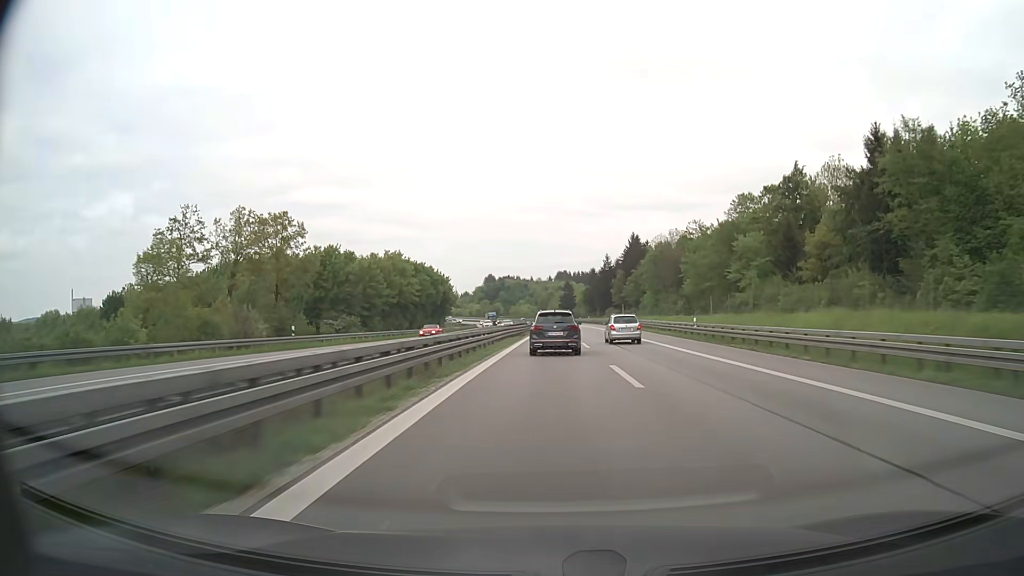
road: motorway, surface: asphalt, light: Day
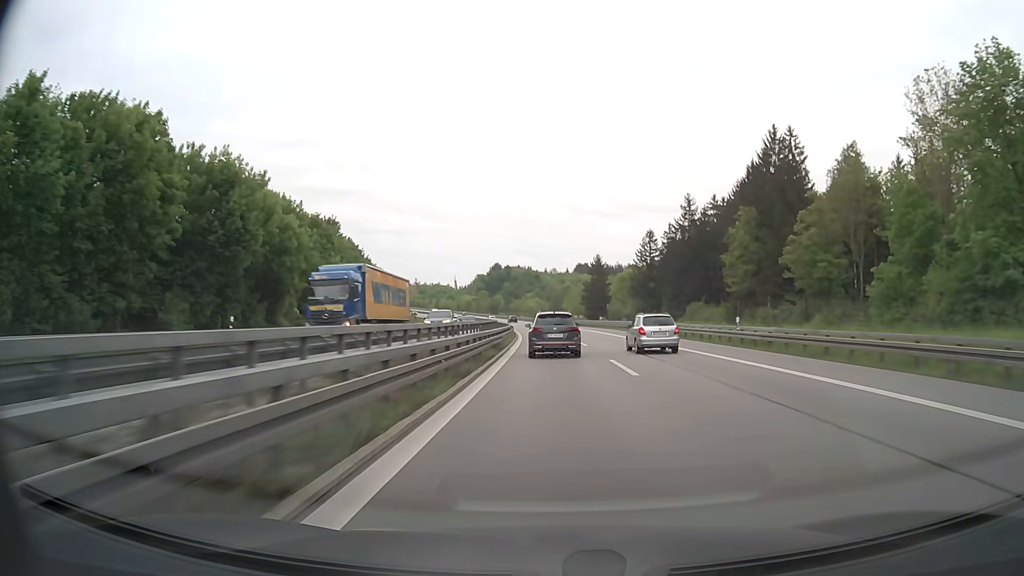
(+0.4, +105.2) m; -1°
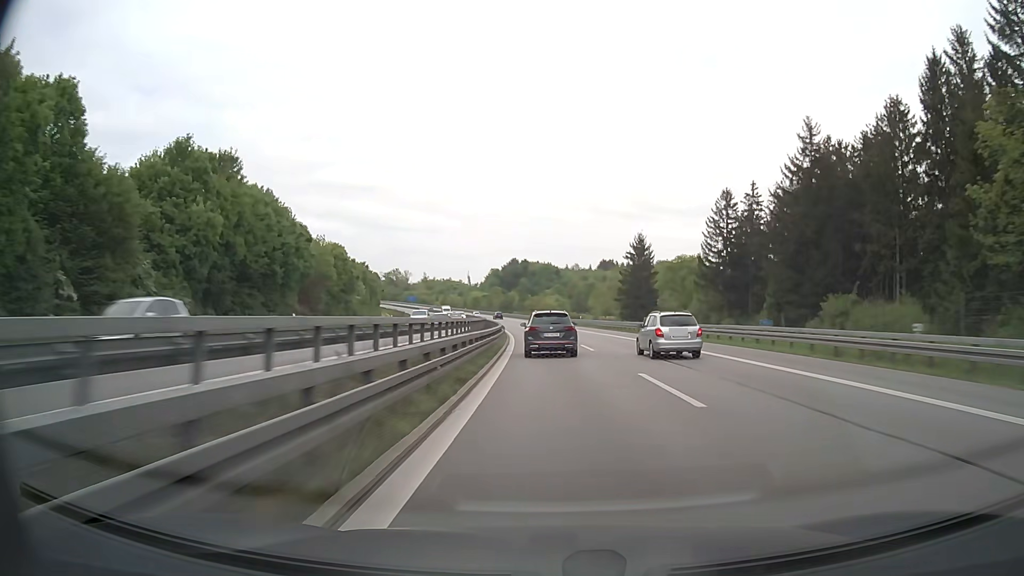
(-0.6, +42.2) m; -2°
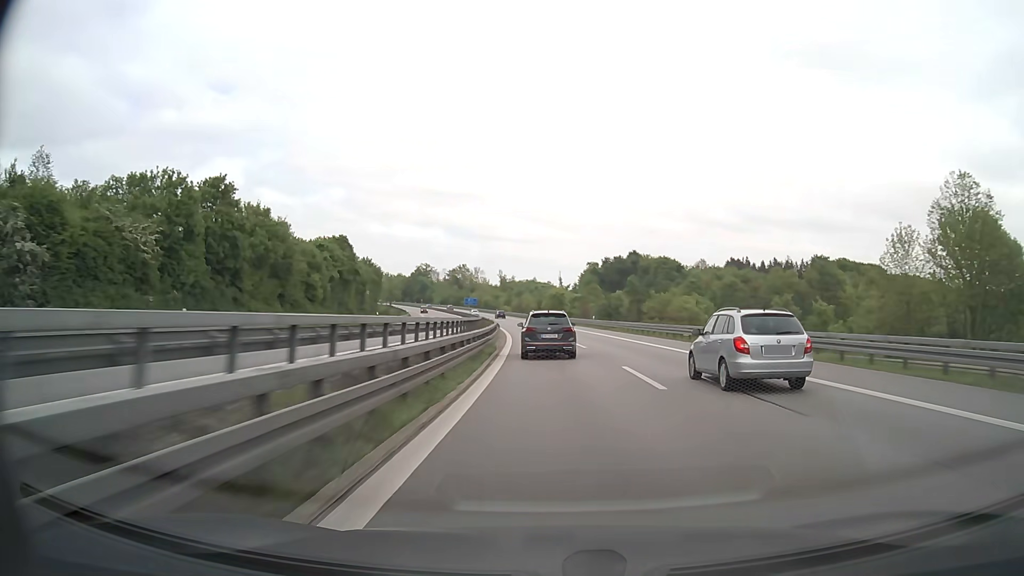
(-6.7, +105.5) m; -8°
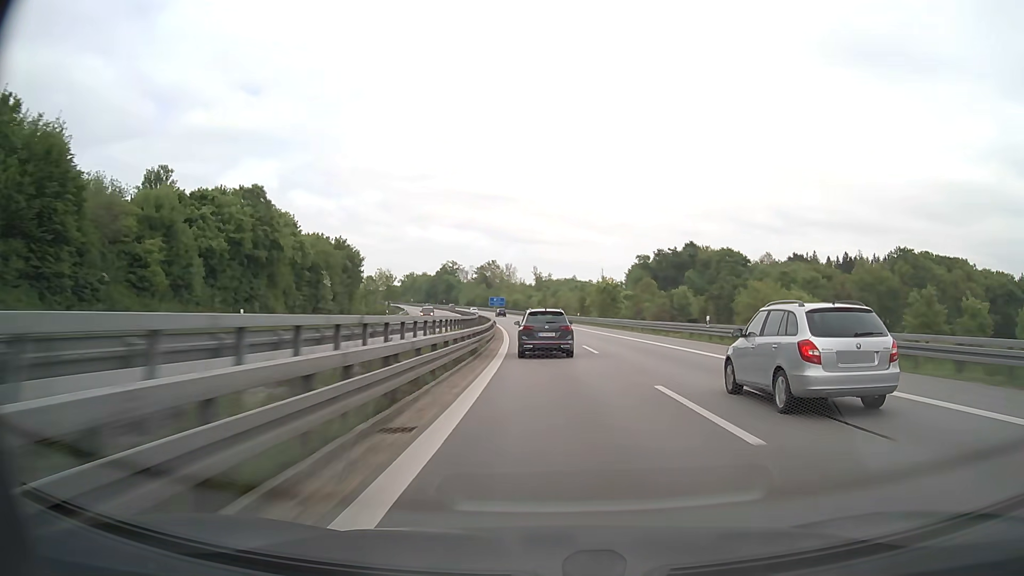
(-1.1, +42.1) m; -3°
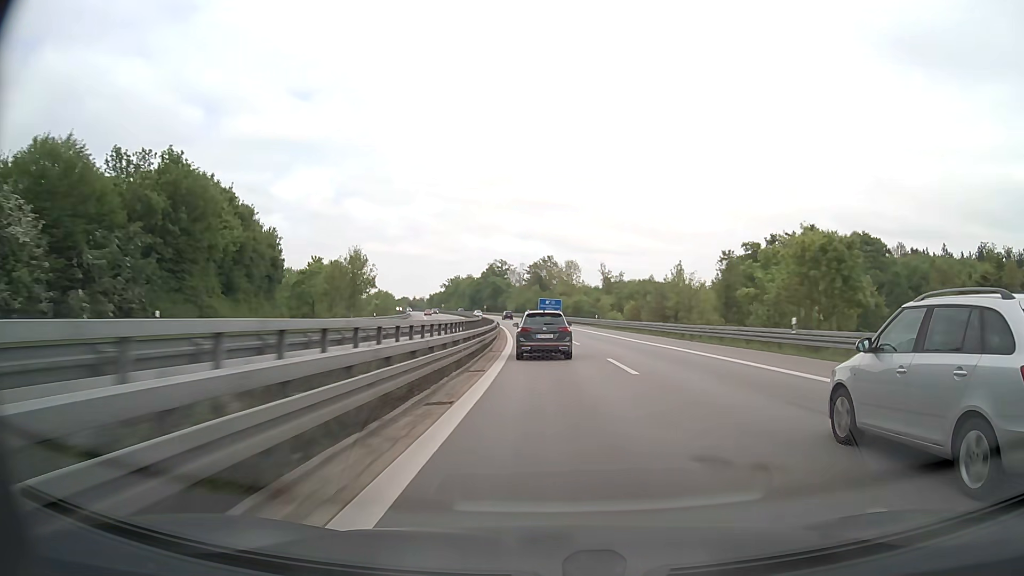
(-3.0, +62.7) m; -5°
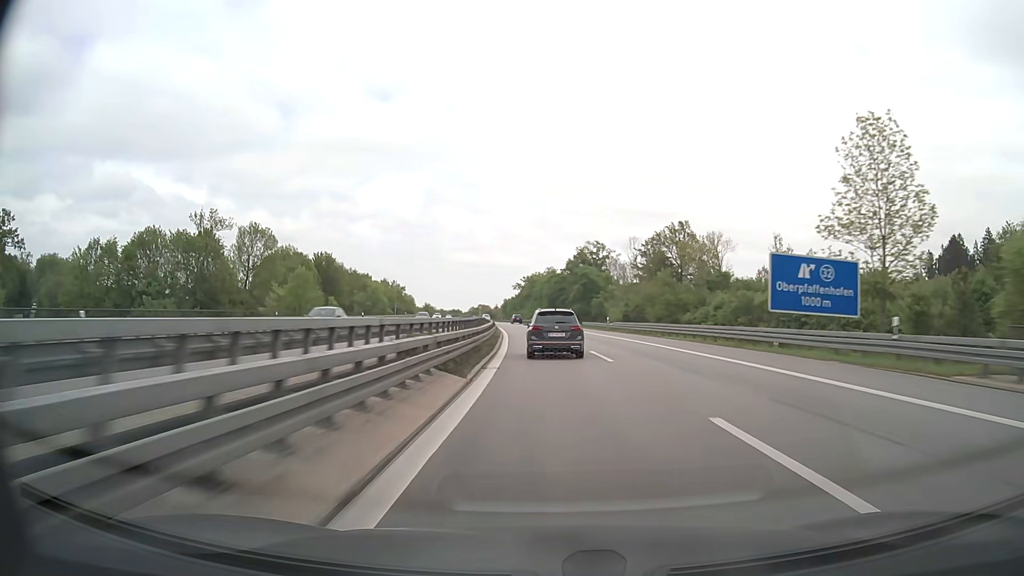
(-7.2, +103.1) m; -8°
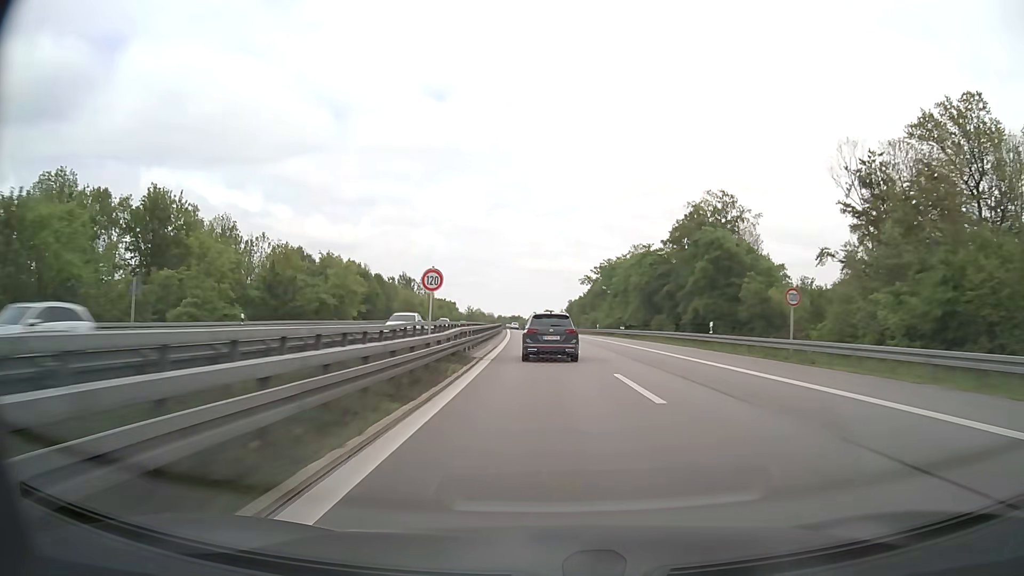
(-4.3, +81.7) m; -6°
(0, +10) (0, +20) (0, +30) (-1, +40) (-1, +50) (-2, +60) (-2, +70) (-3, +80) (-4, +90) (-4, +100) m
